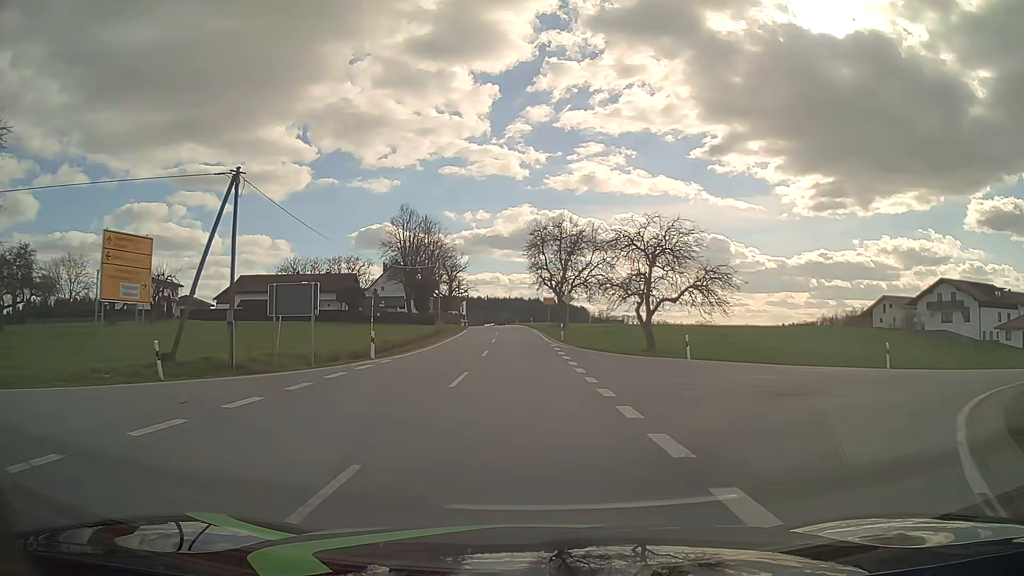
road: tertiary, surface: asphalt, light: Day
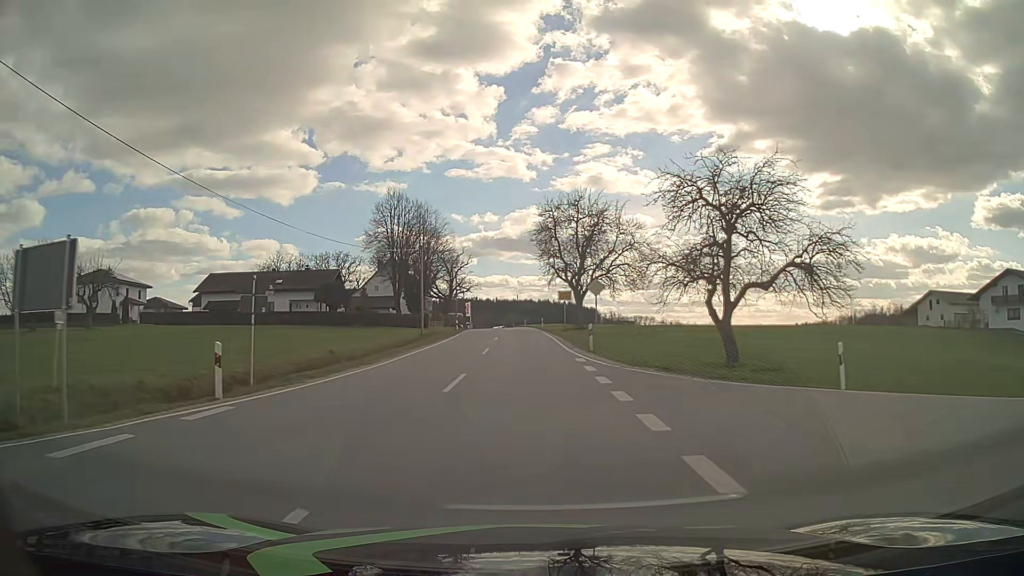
(0.0, +13.9) m; 0°
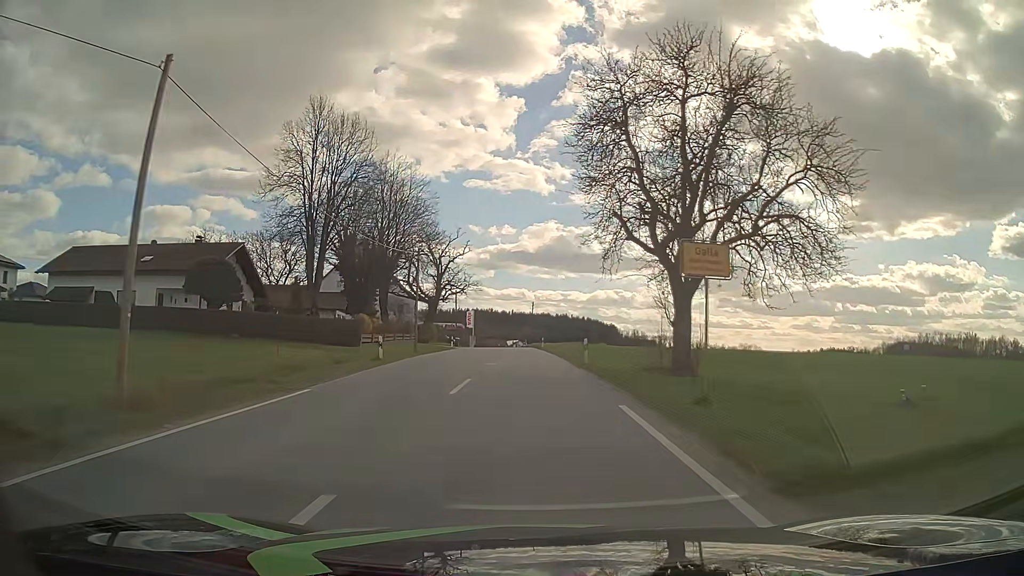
(-0.6, +35.8) m; -2°
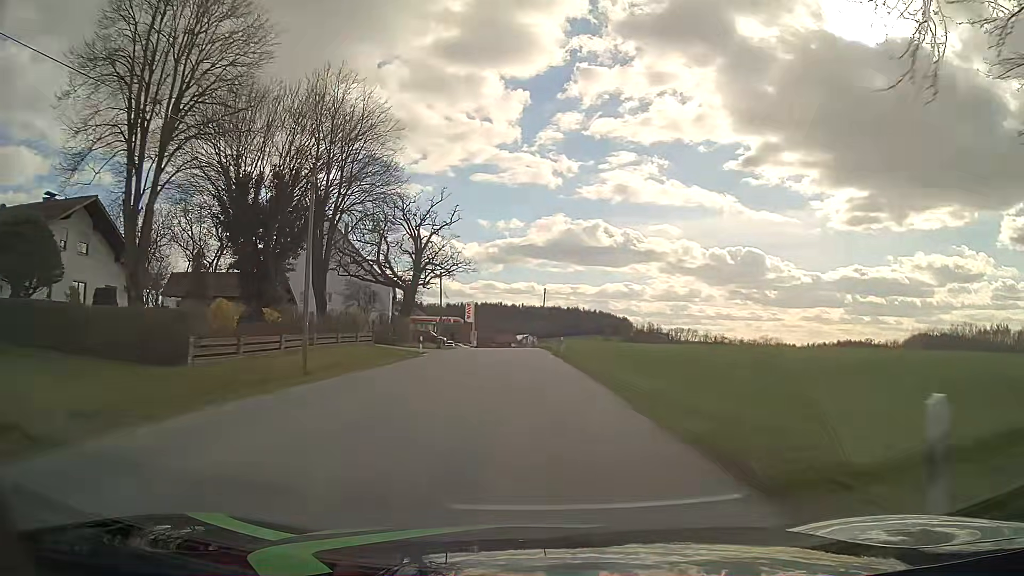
(-0.1, +22.1) m; -1°
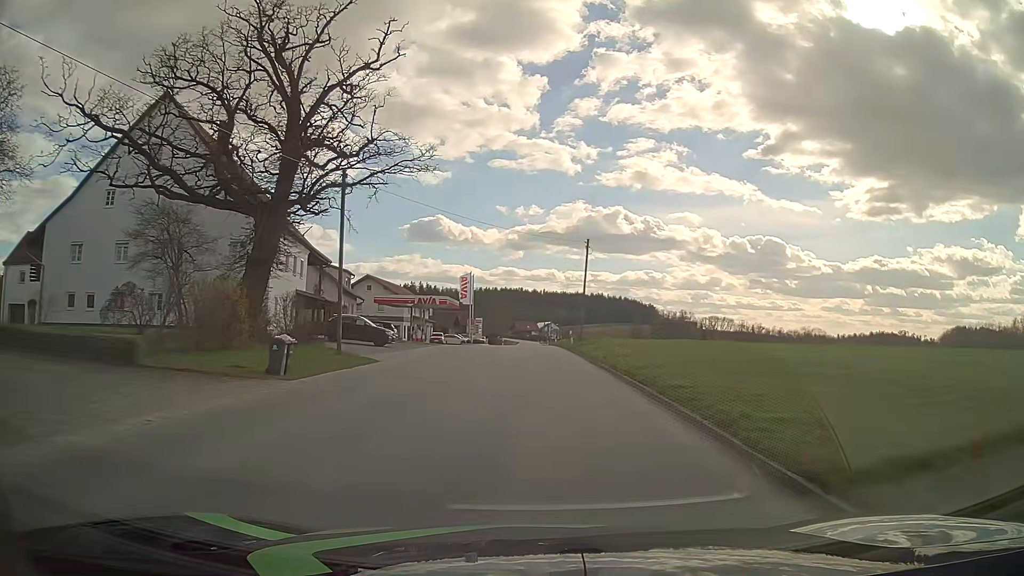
(-0.7, +37.8) m; -2°
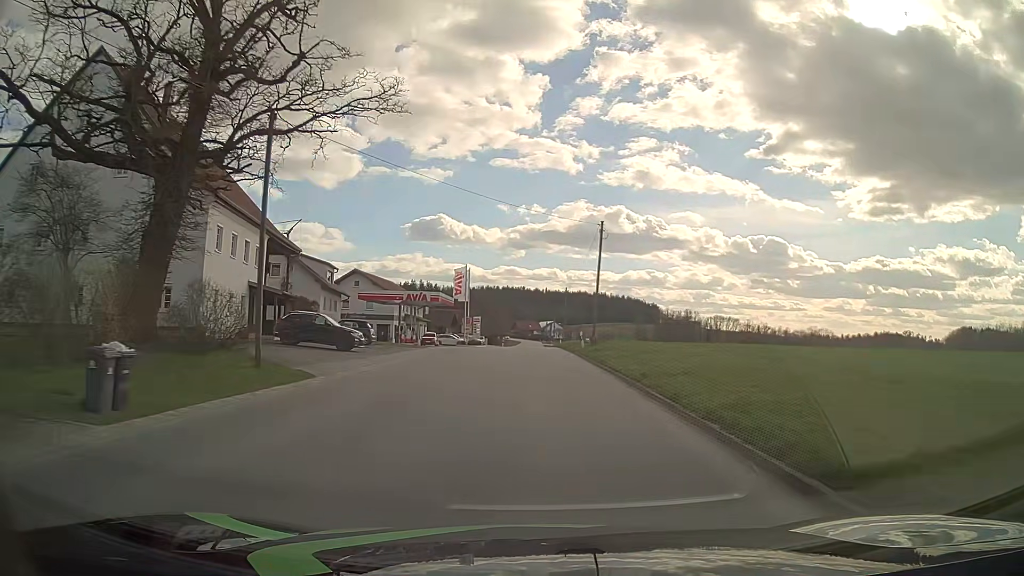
(0.0, +7.7) m; 0°
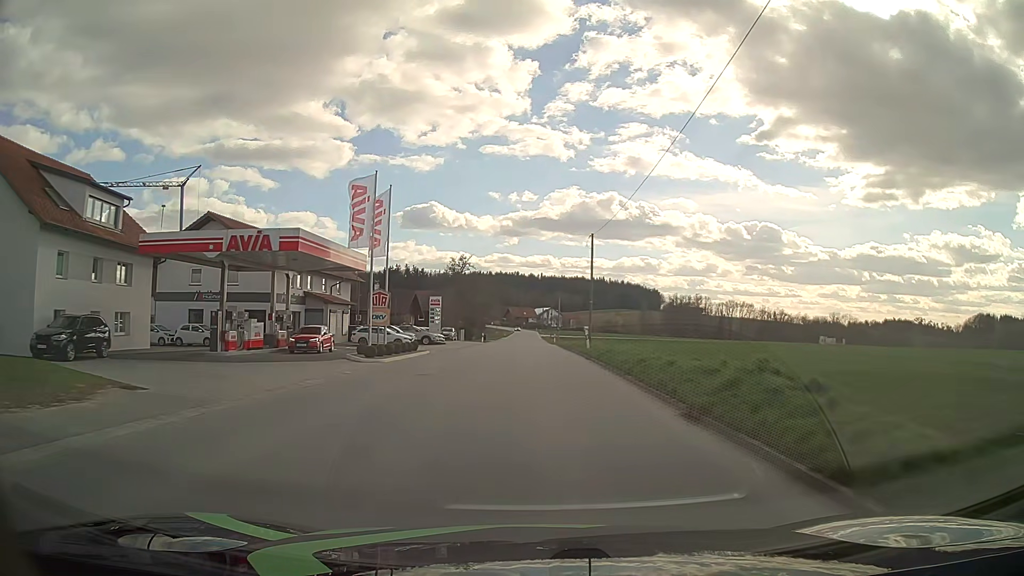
(-0.2, +38.6) m; 0°
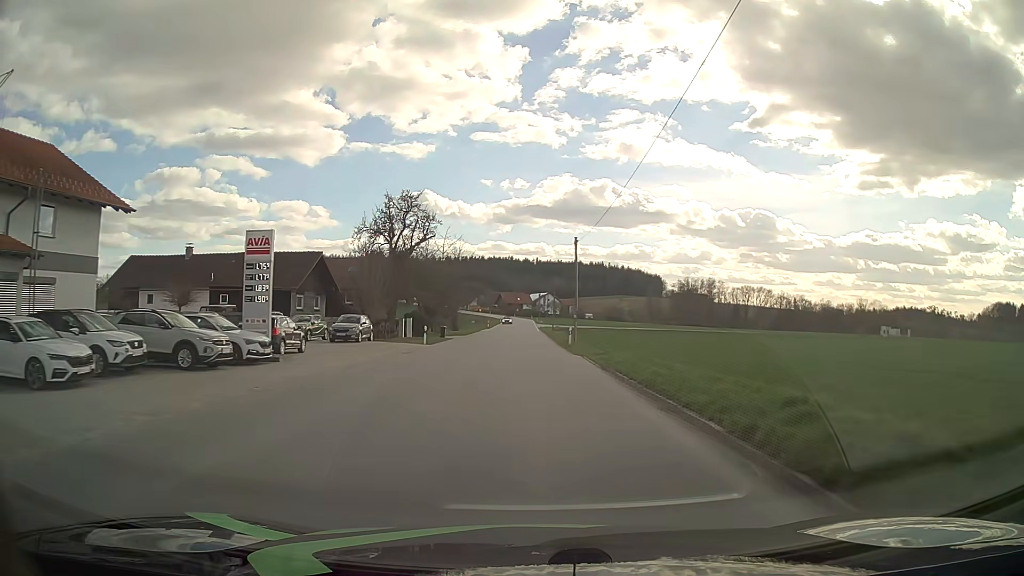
(+0.1, +38.8) m; 0°
(0, +10) (0, +20) (0, +30) (0, +40) (0, +50) (0, +60) (0, +70) (-1, +80) (-1, +90) (-1, +100) m
